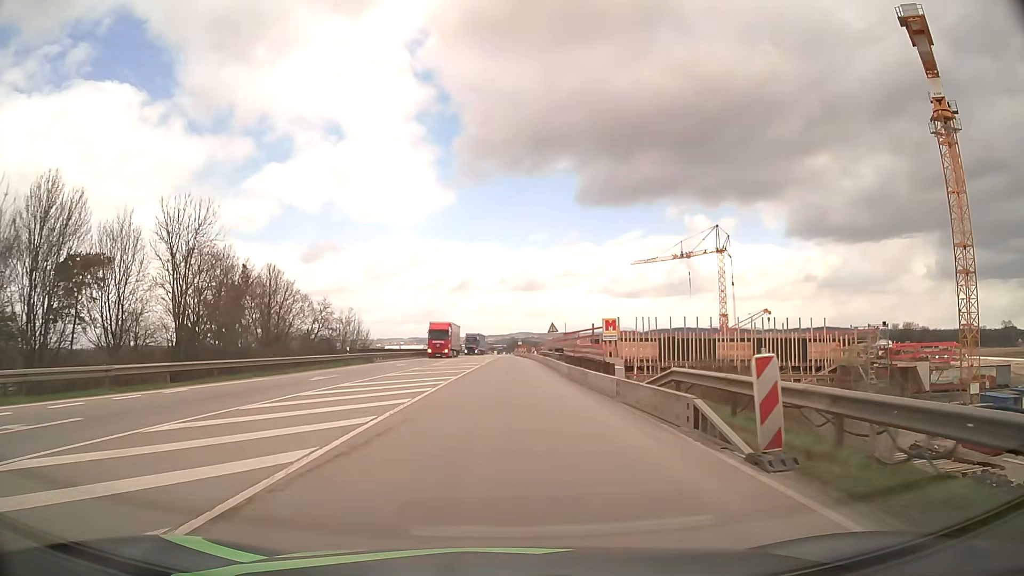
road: motorway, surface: asphalt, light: Day
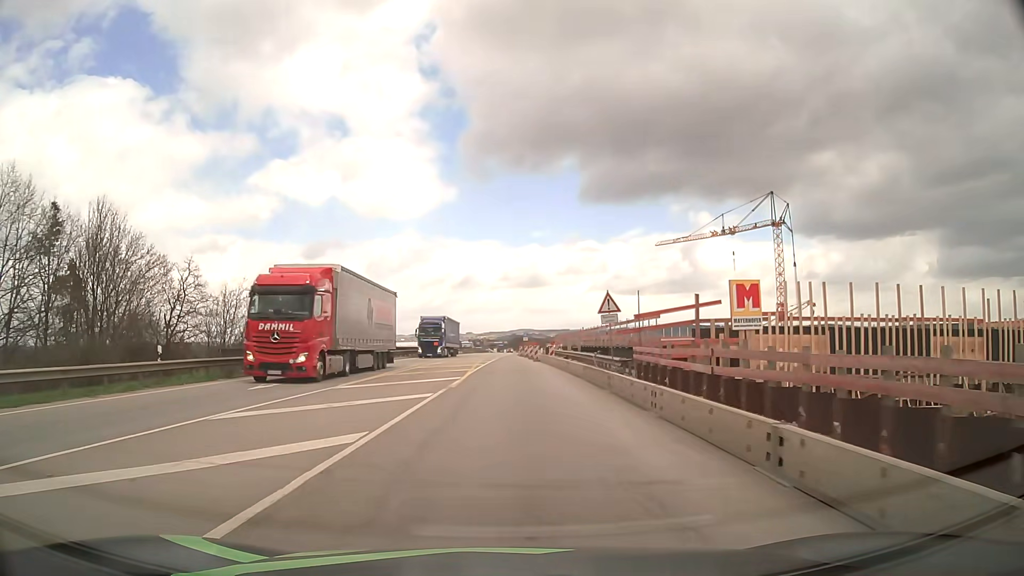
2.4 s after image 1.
(0.0, +27.5) m; 0°
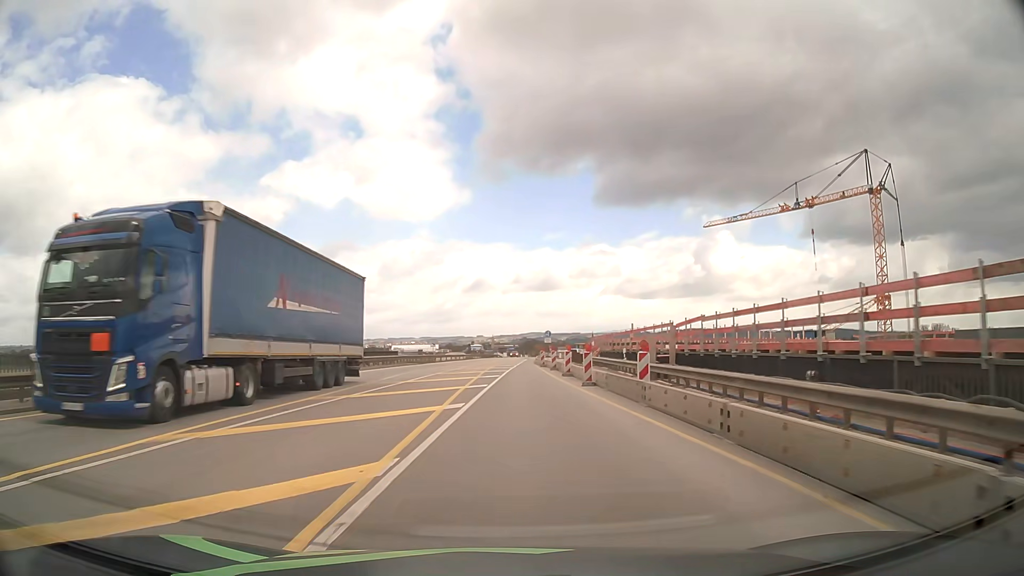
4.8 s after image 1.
(-0.2, +27.1) m; -1°
(0, +10) (0, +20) (0, +30) (0, +40) (0, +50) (+1, +60) (+1, +70) (+2, +80) (+2, +90) (+3, +100) m
